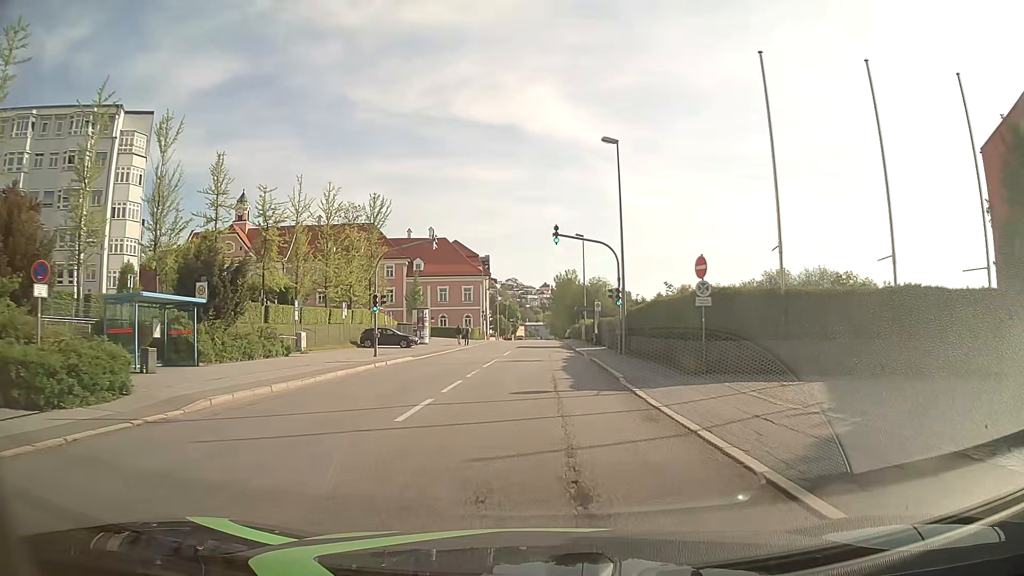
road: tertiary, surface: asphalt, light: Day
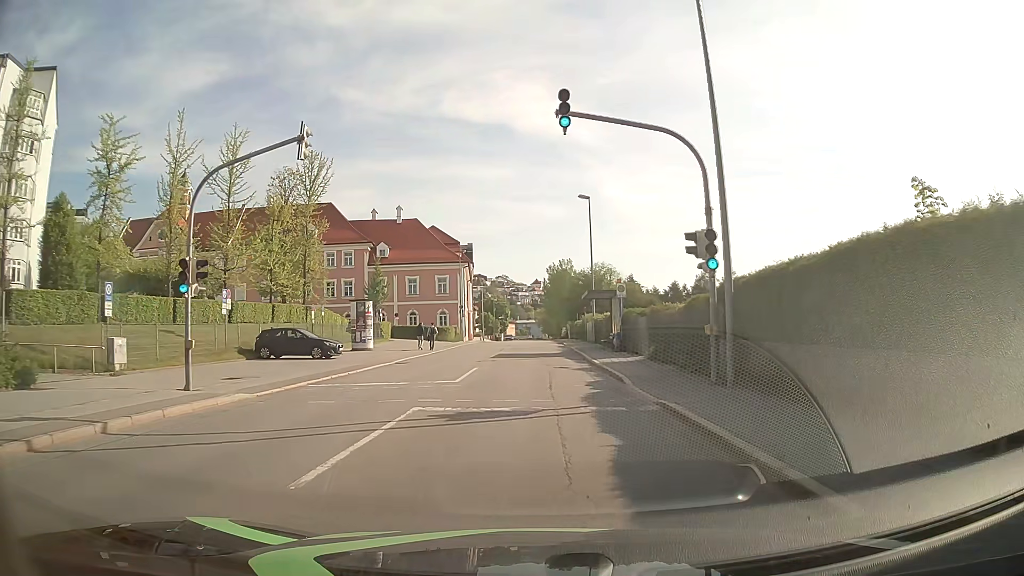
(+0.3, +17.9) m; +1°
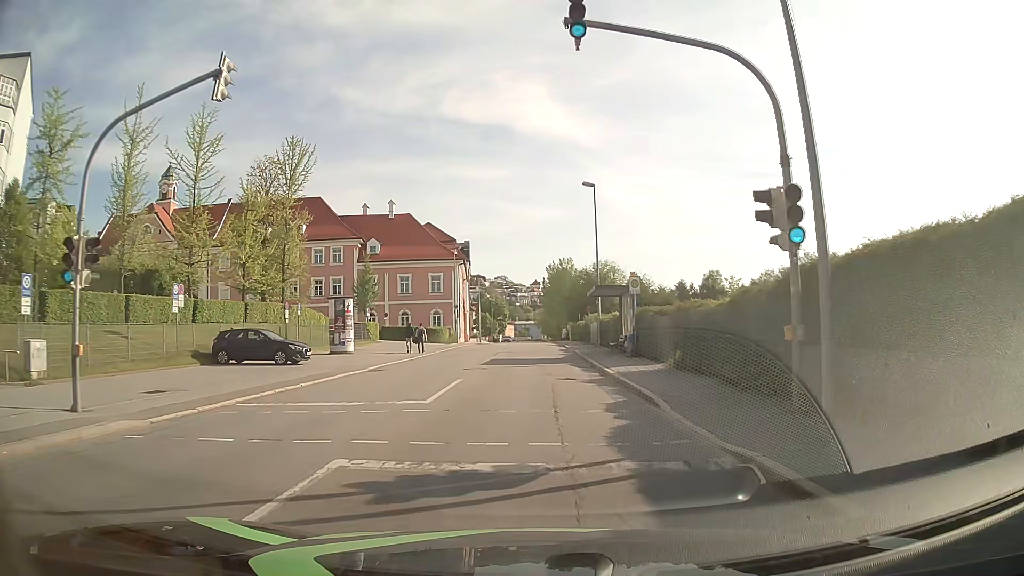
(0.0, +4.5) m; 0°
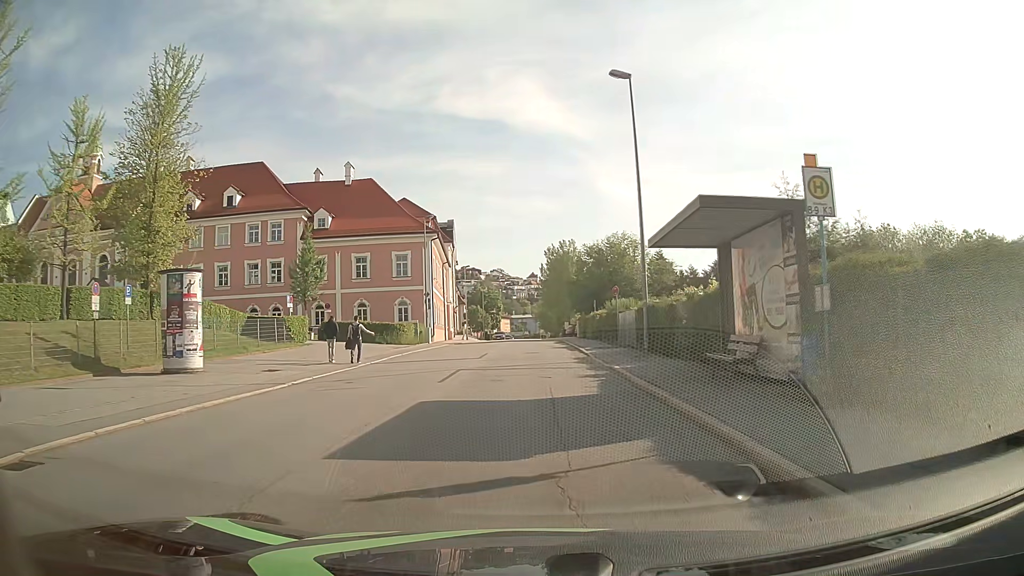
(+0.1, +18.1) m; +1°
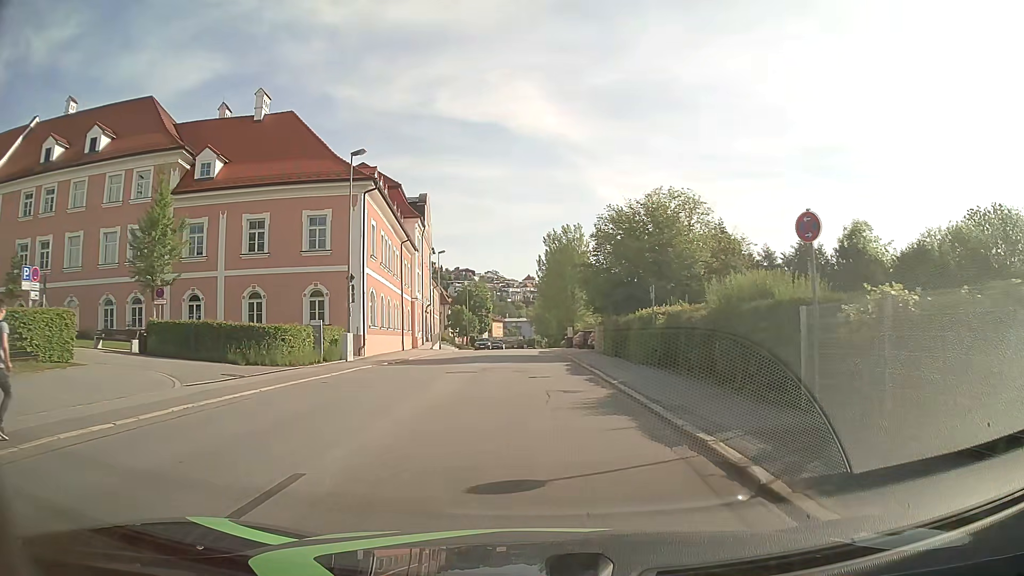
(-0.1, +22.5) m; 0°
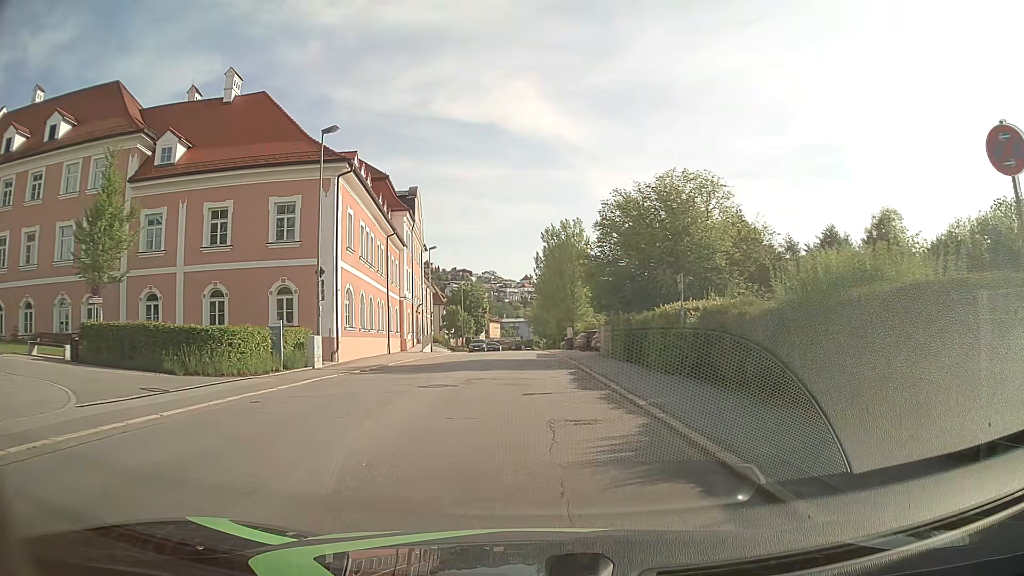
(0.0, +4.5) m; -1°
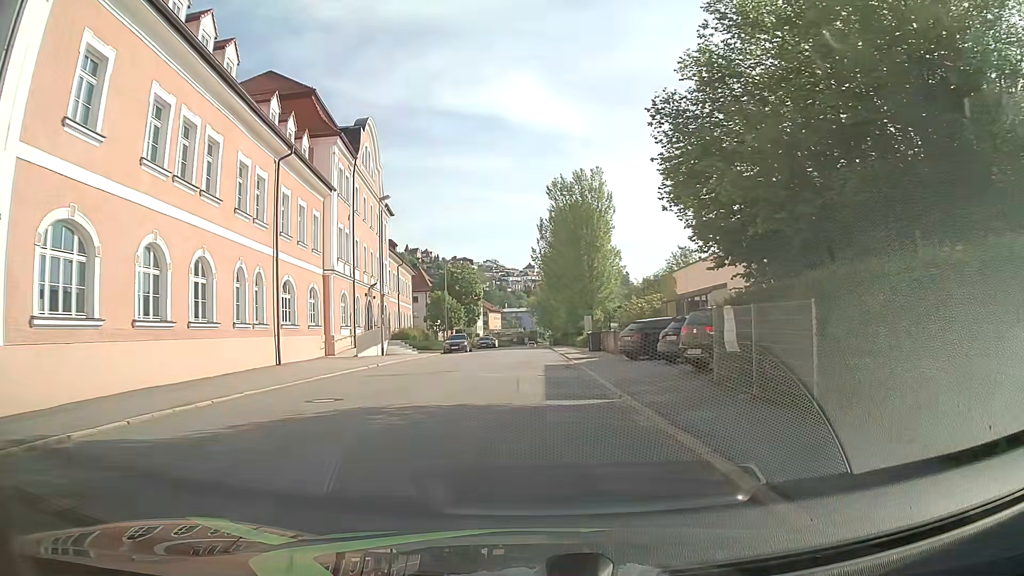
(+0.1, +22.6) m; -1°
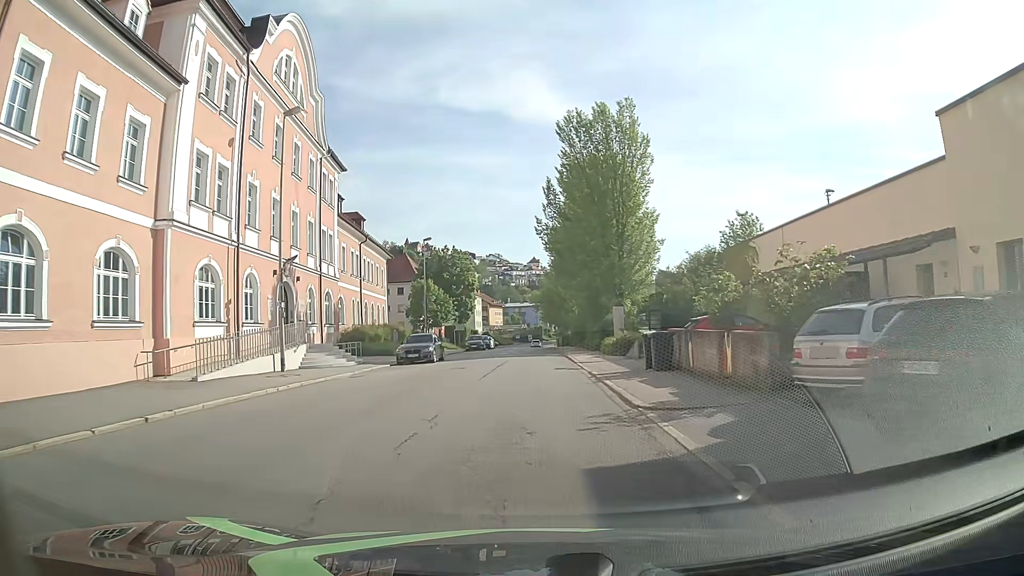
(+0.3, +18.3) m; 0°
(0, +10) (0, +20) (0, +30) (0, +40) (0, +50) (0, +60) (0, +70) (0, +80) (-1, +90) (-1, +100) m
